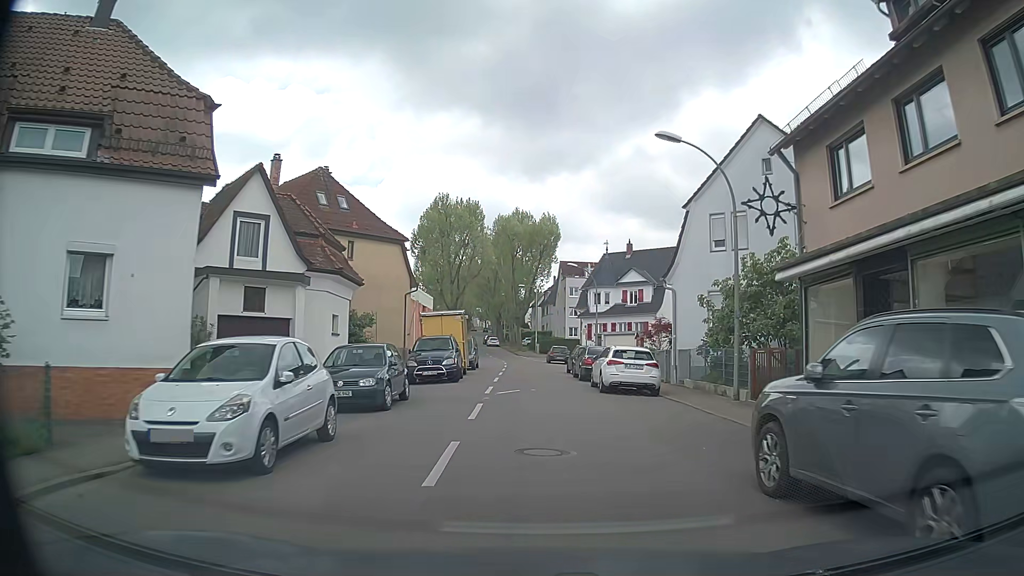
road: tertiary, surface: asphalt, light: Day
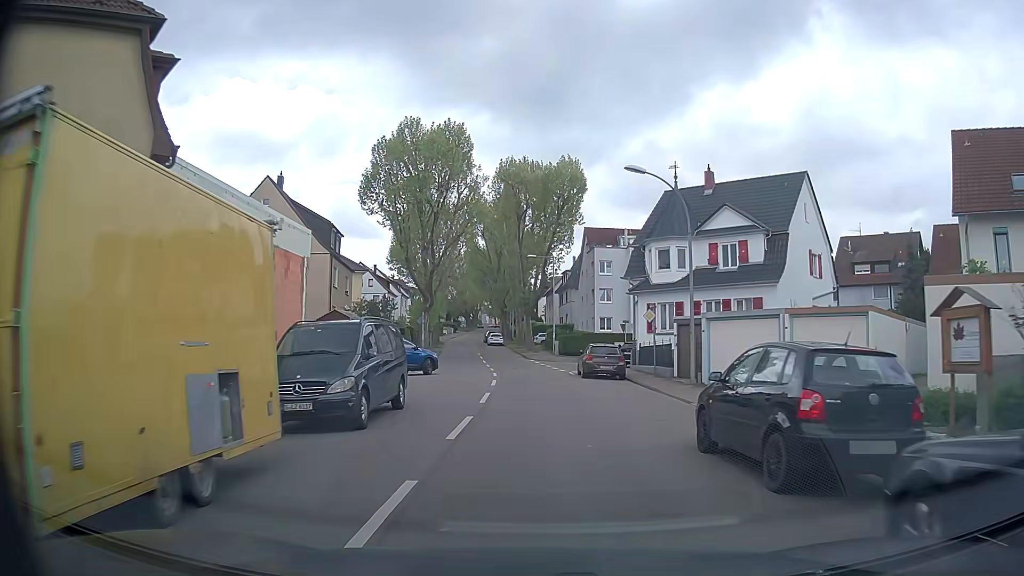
(-0.3, +26.8) m; -2°
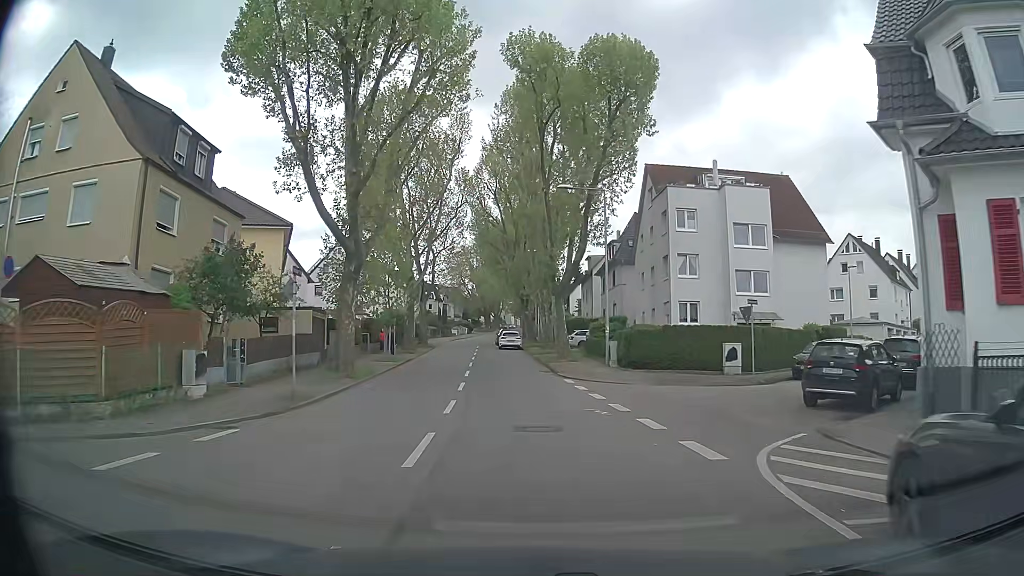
(0.0, +26.4) m; -2°
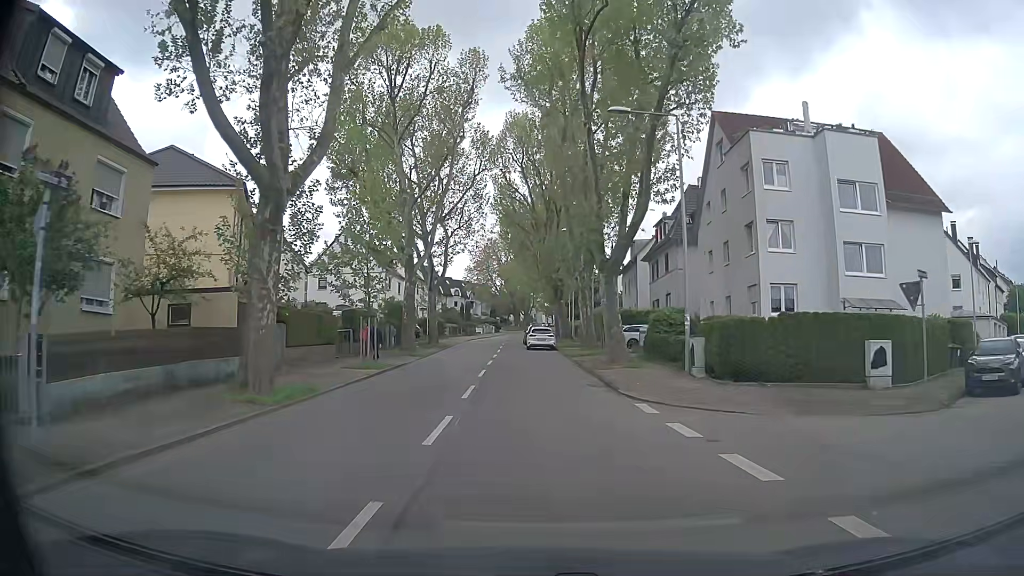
(-0.2, +10.7) m; -3°
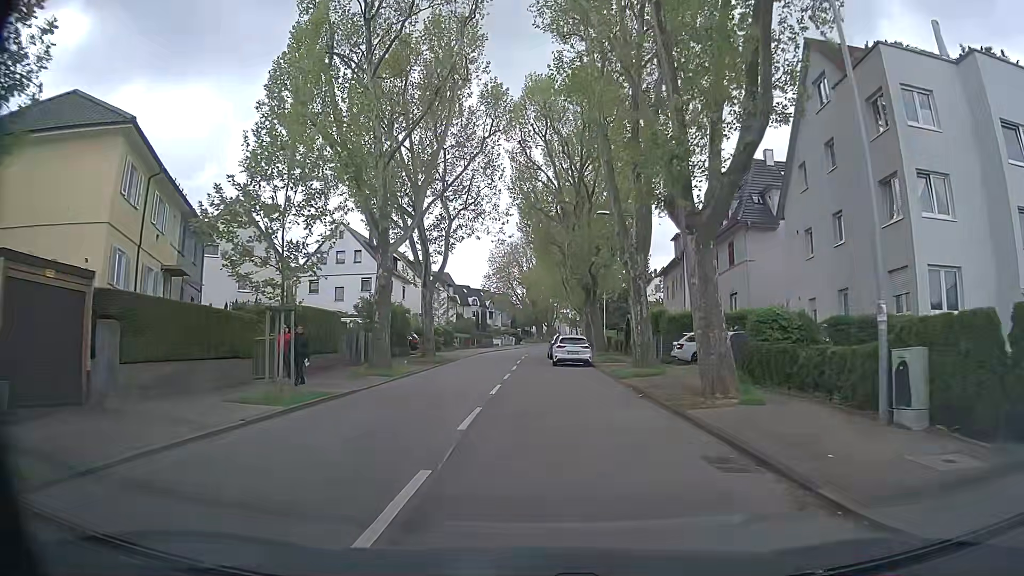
(-0.1, +11.0) m; -3°
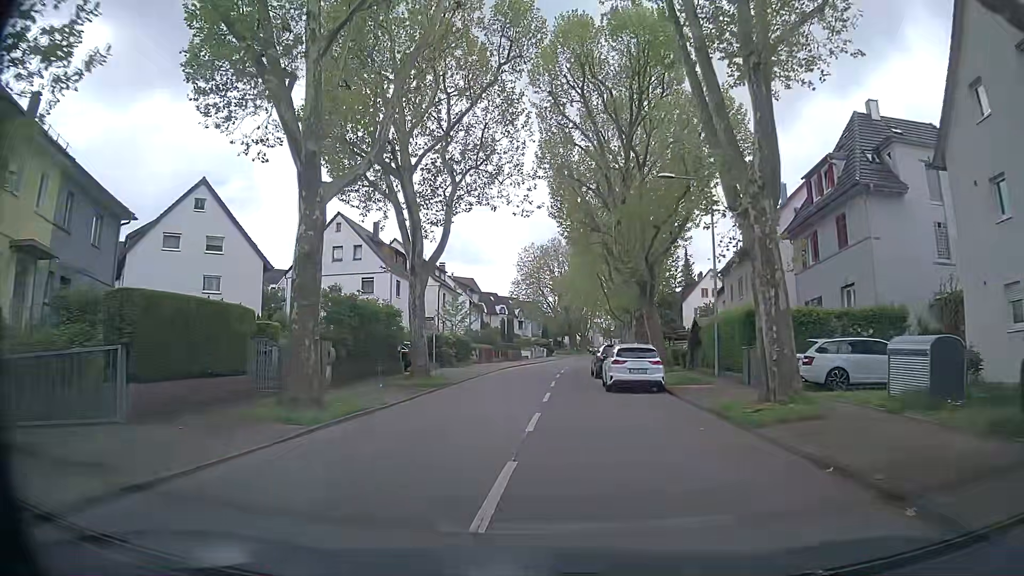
(-0.1, +11.0) m; -2°
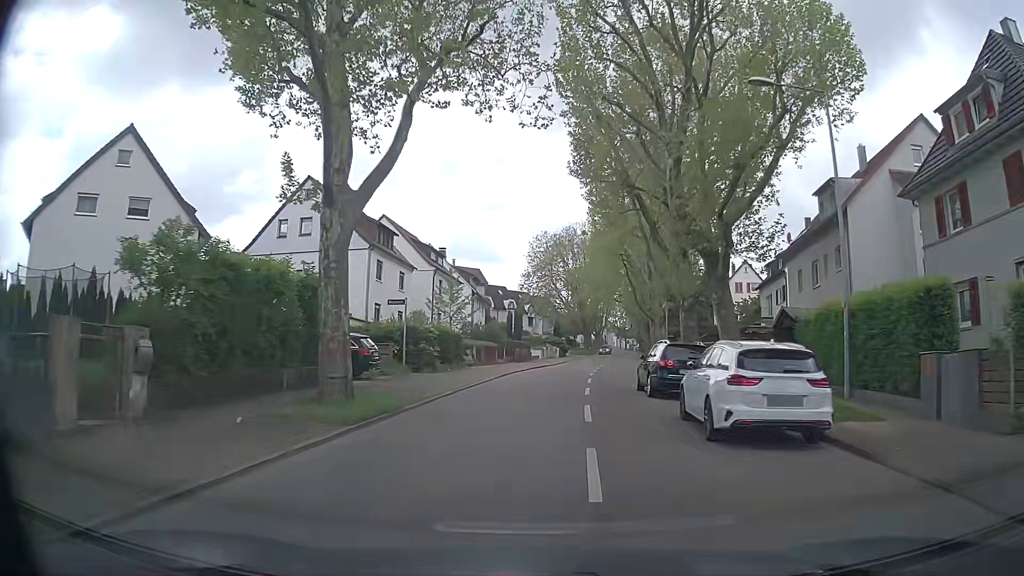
(-0.1, +11.1) m; 0°
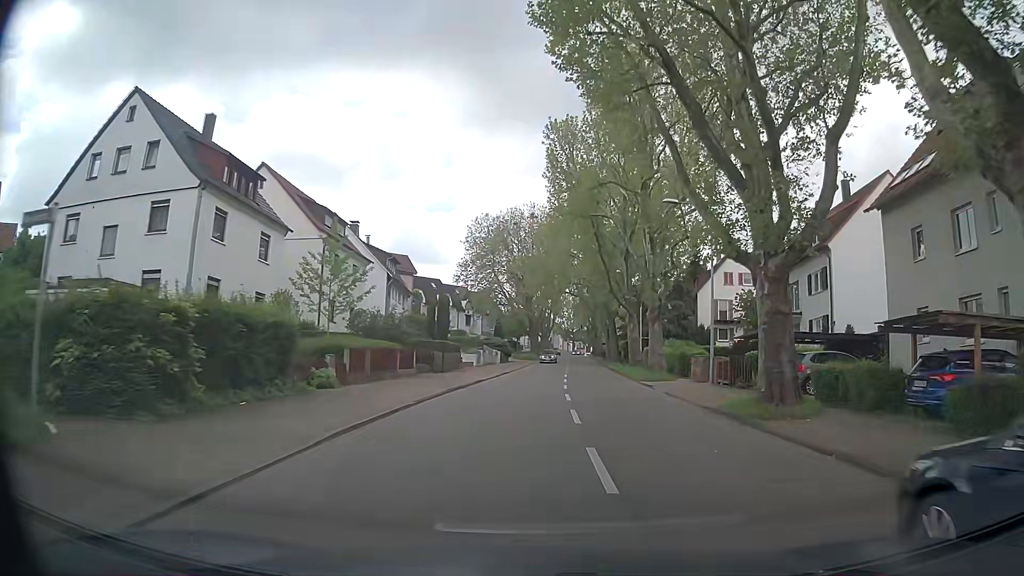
(+0.5, +17.6) m; +5°
(+1, +10) (+2, +20) (+3, +30) (+4, +40) (+4, +50) (+5, +60) (+6, +70) (+6, +80) (+7, +90) (+7, +100) m
